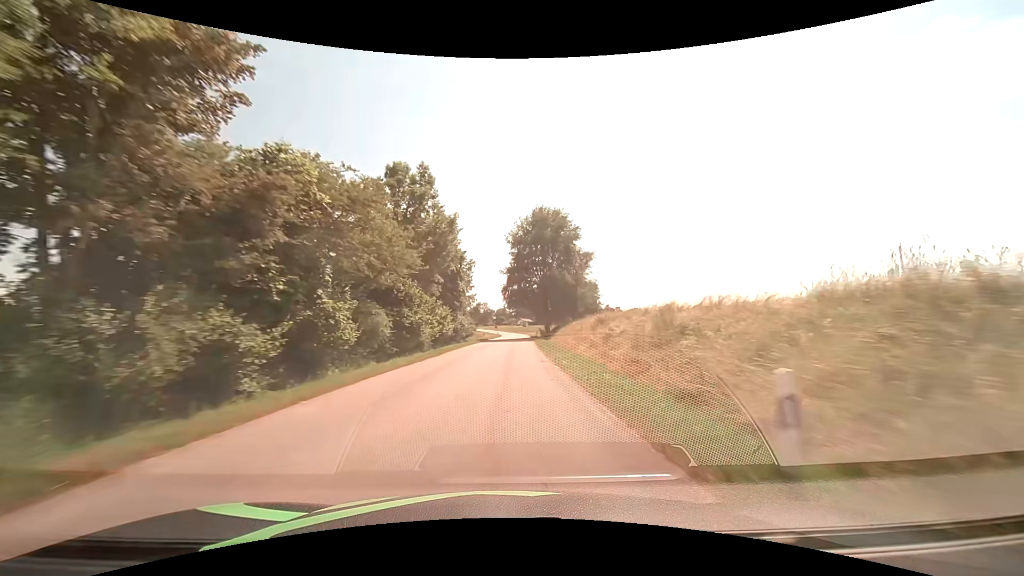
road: tertiary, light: Day
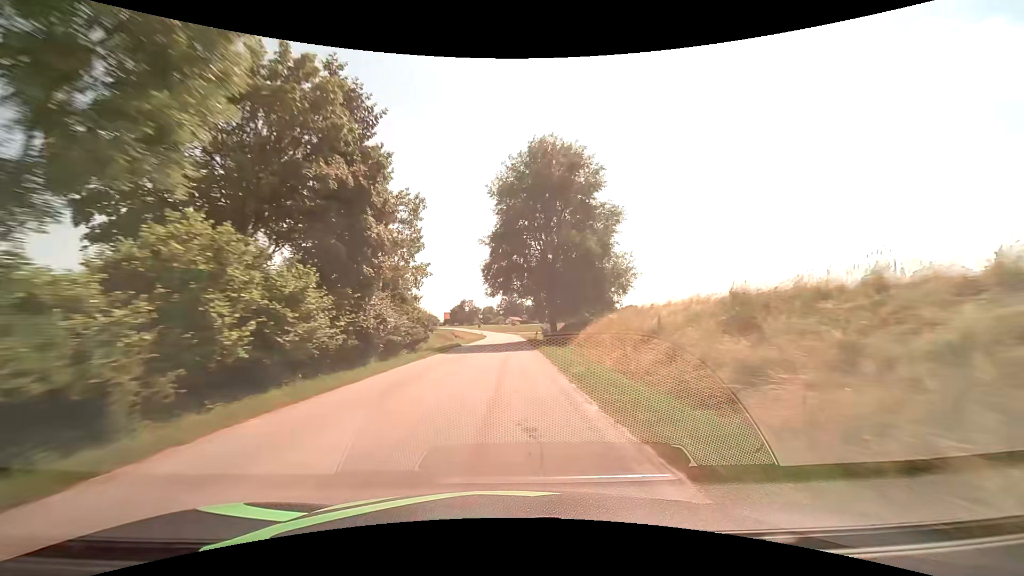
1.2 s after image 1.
(+0.4, +24.8) m; +2°
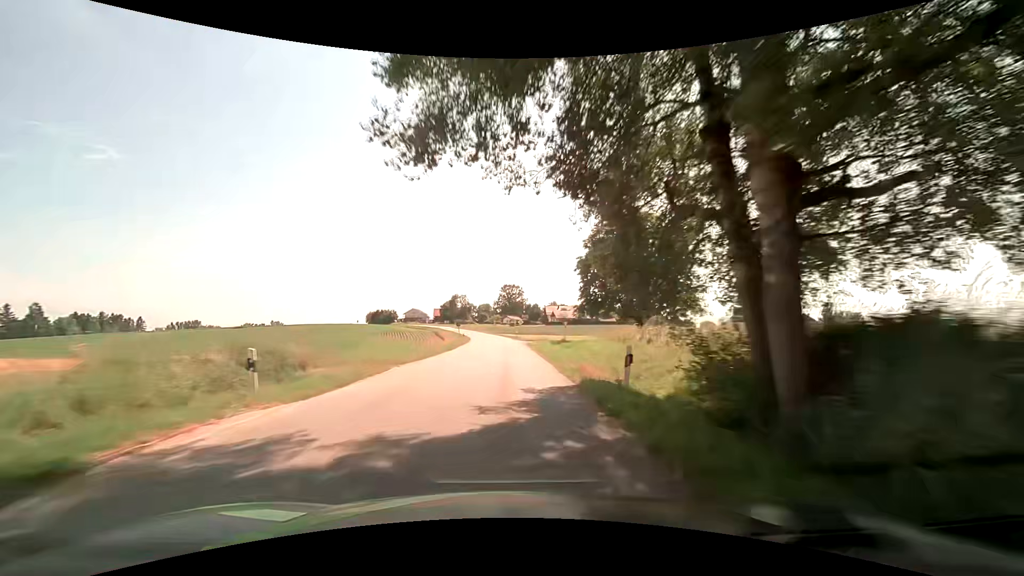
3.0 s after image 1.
(+0.1, +37.2) m; 0°
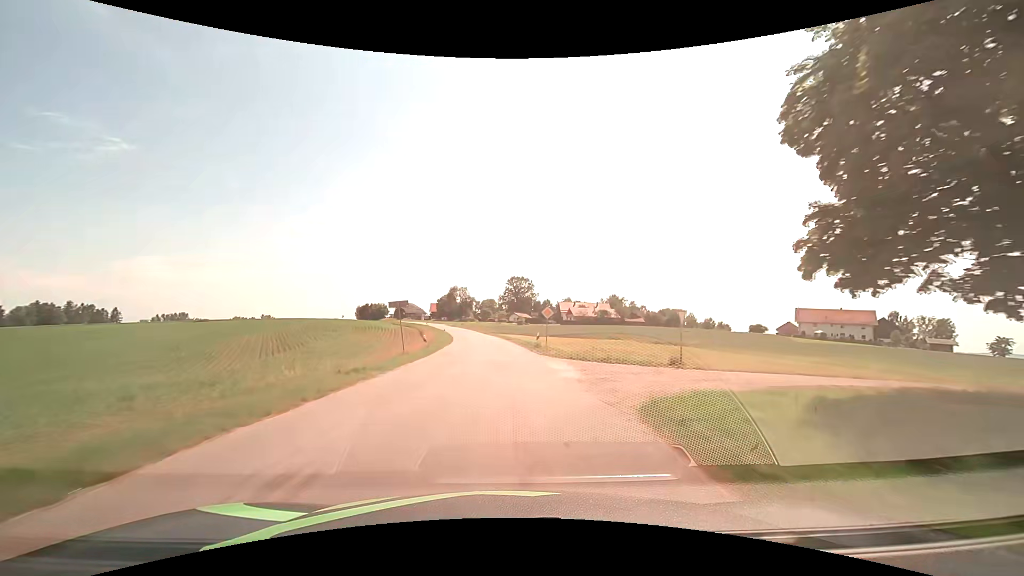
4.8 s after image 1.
(-0.2, +35.7) m; -1°
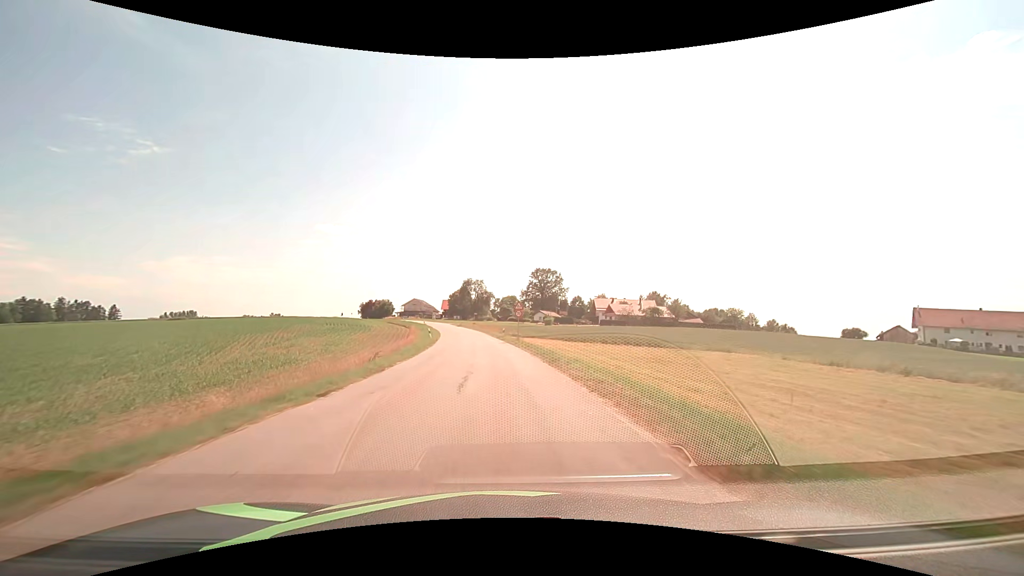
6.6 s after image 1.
(-0.7, +34.1) m; -2°
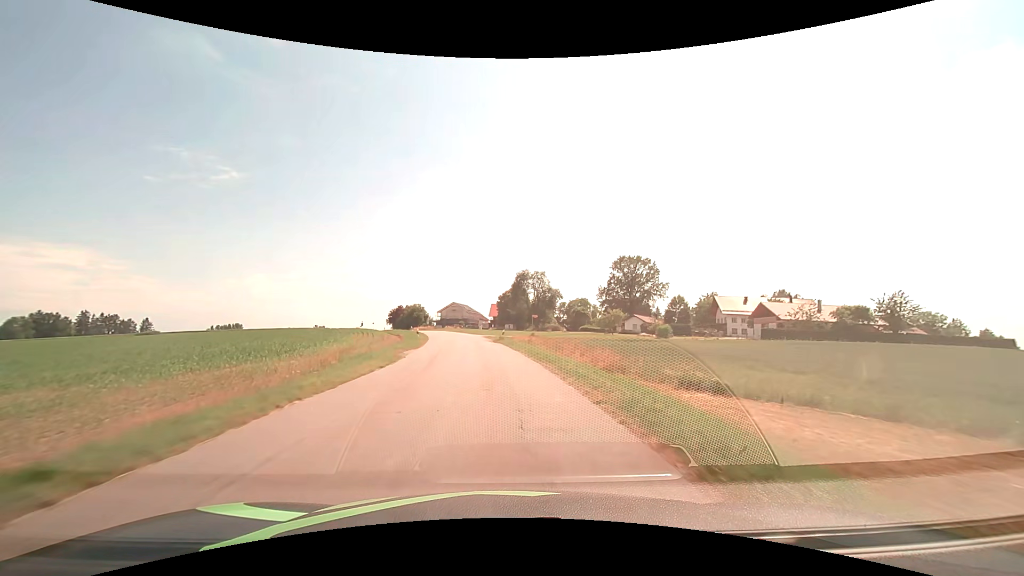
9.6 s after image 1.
(-3.2, +54.8) m; -7°
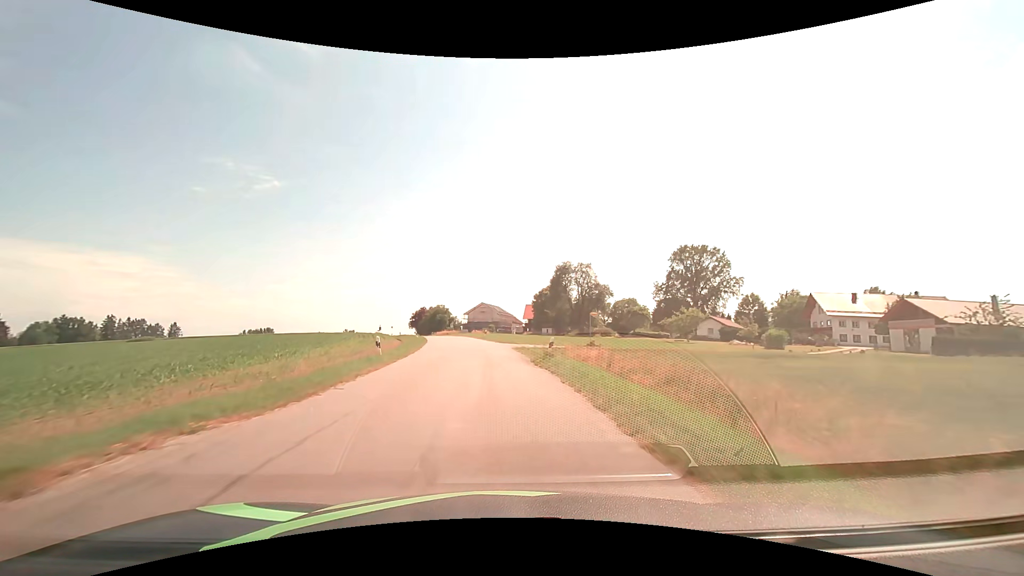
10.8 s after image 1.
(-0.7, +21.4) m; -4°
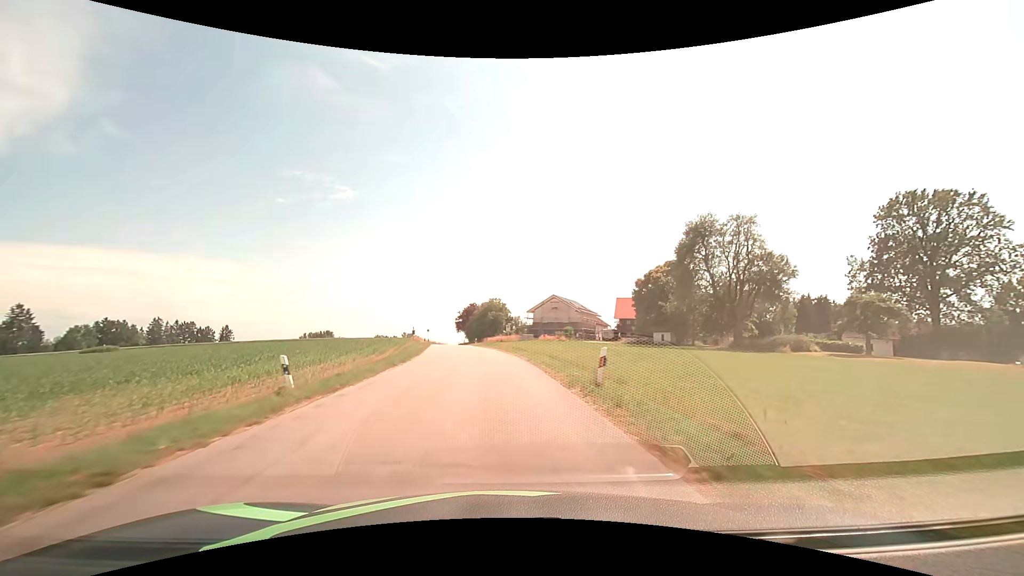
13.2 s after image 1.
(-3.0, +42.4) m; -8°
(0, +10) (-1, +20) (-2, +30) (-3, +40) (-4, +50) (-6, +60) (-7, +70) (-8, +79) (-10, +89) (-11, +99) m
